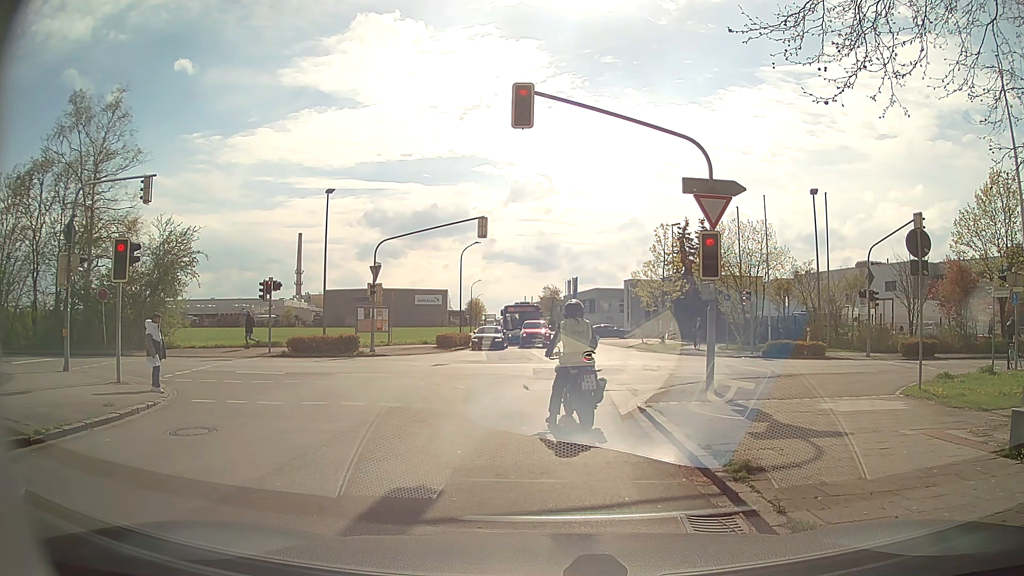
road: residential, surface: asphalt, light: Day
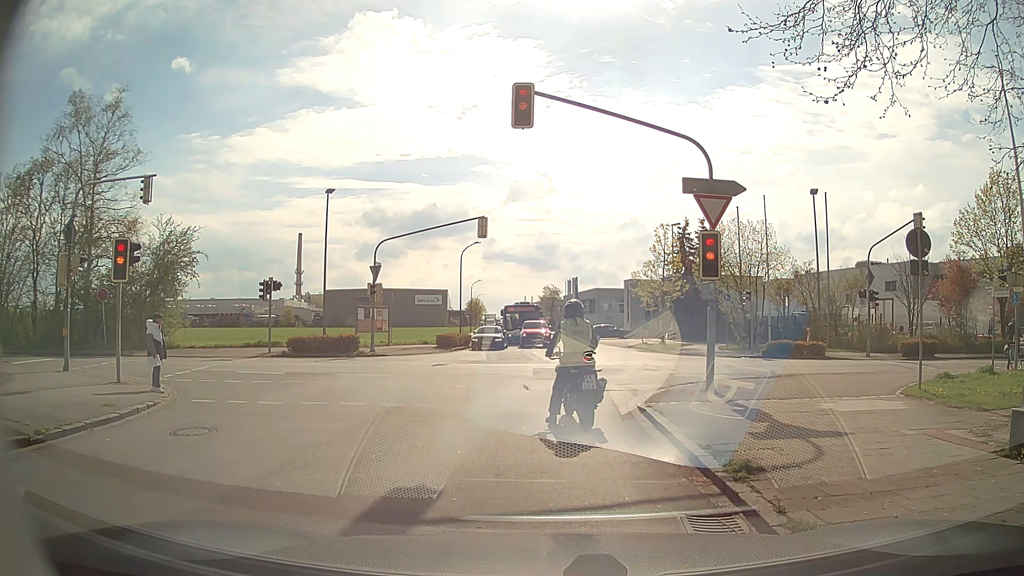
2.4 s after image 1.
(0.0, 0.0) m; 0°
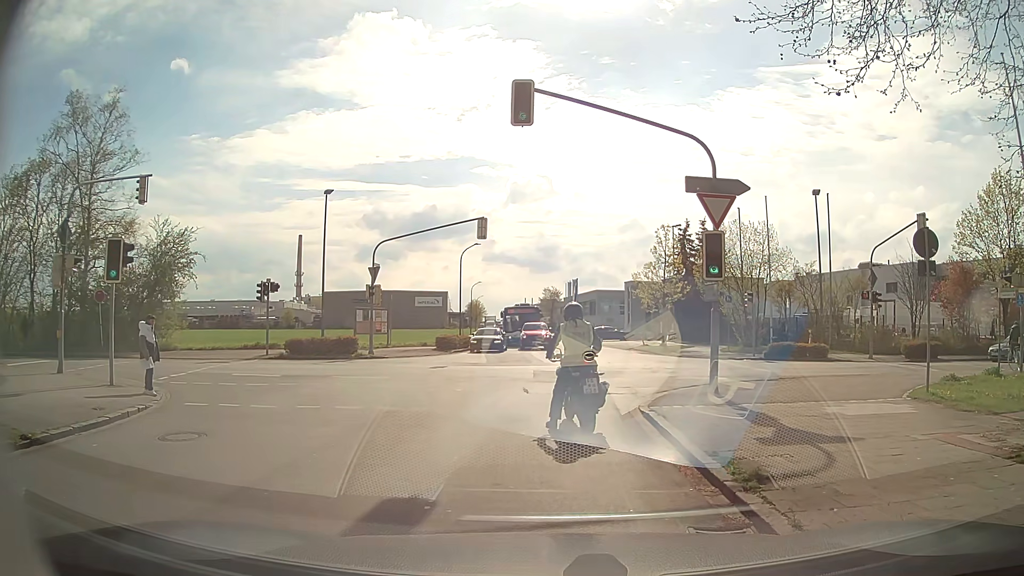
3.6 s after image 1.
(0.0, +0.3) m; 0°
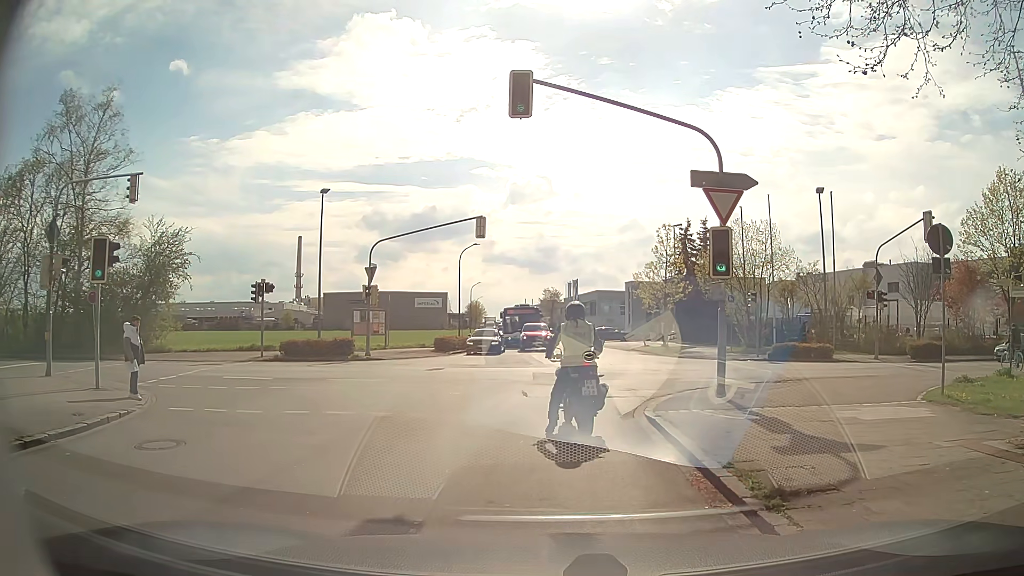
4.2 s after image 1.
(0.0, +0.6) m; 0°
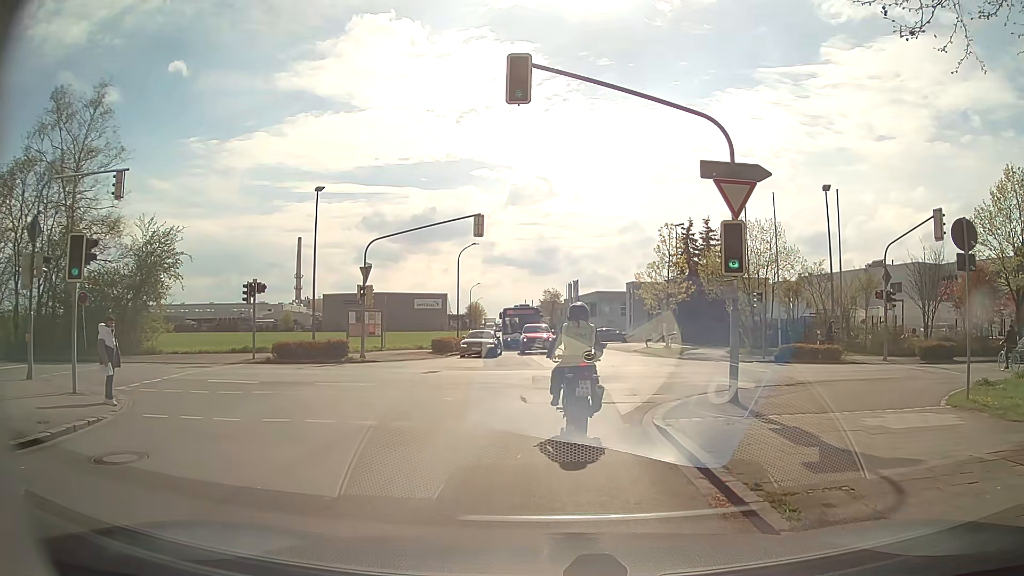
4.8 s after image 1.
(0.0, +1.0) m; -2°
